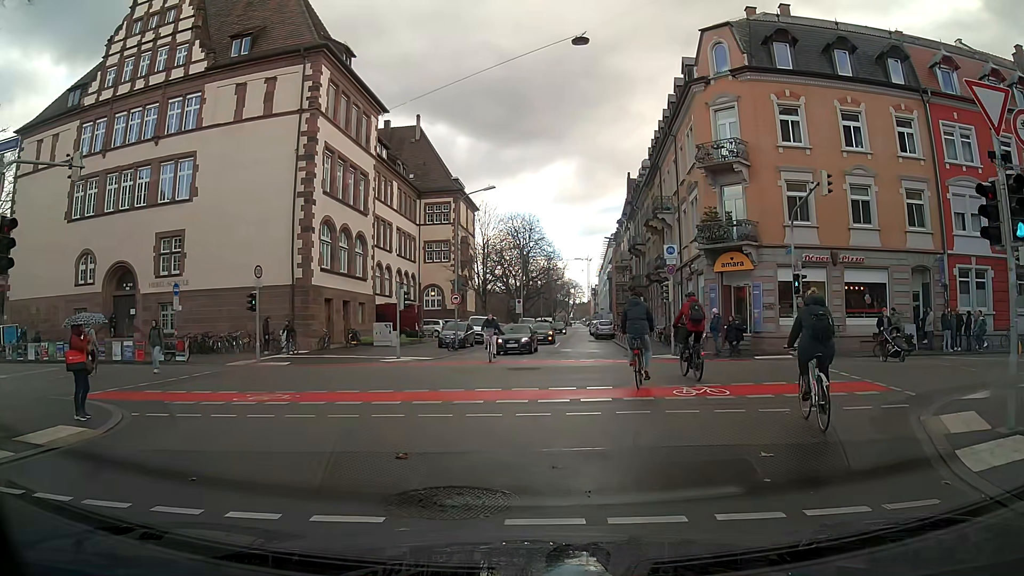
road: residential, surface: asphalt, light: Day
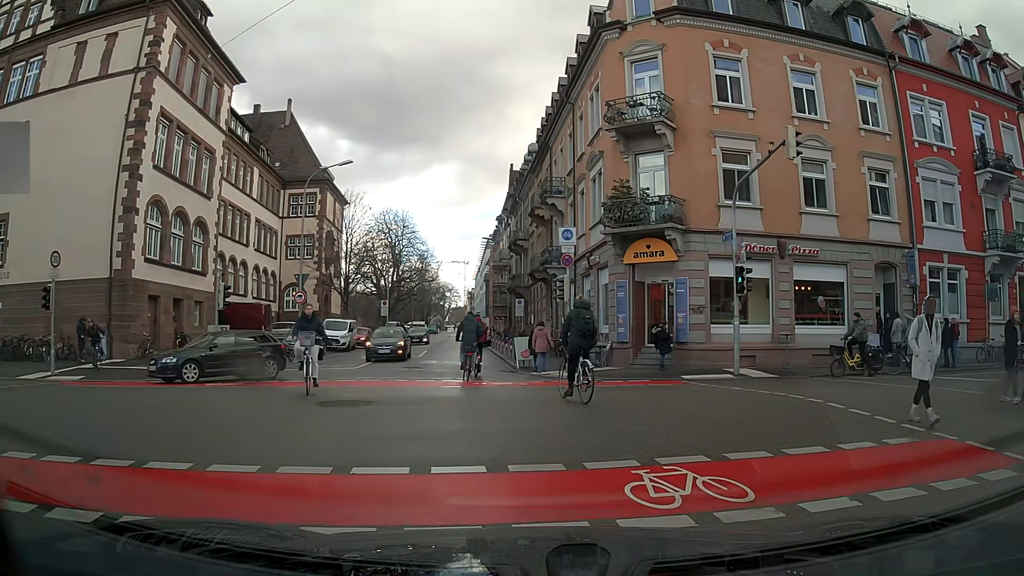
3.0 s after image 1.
(+0.5, +6.9) m; +13°
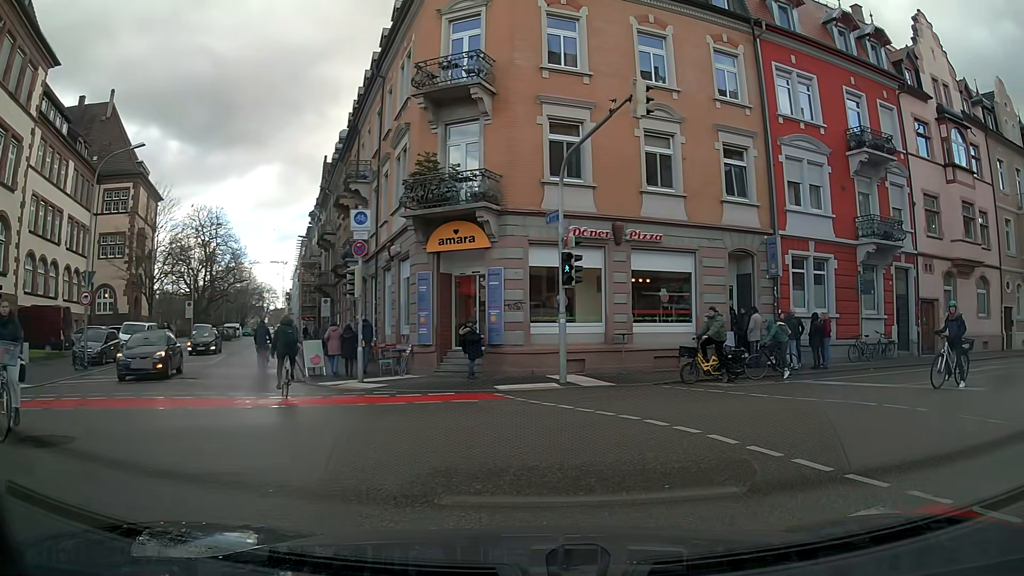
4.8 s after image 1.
(+0.6, +3.5) m; +19°
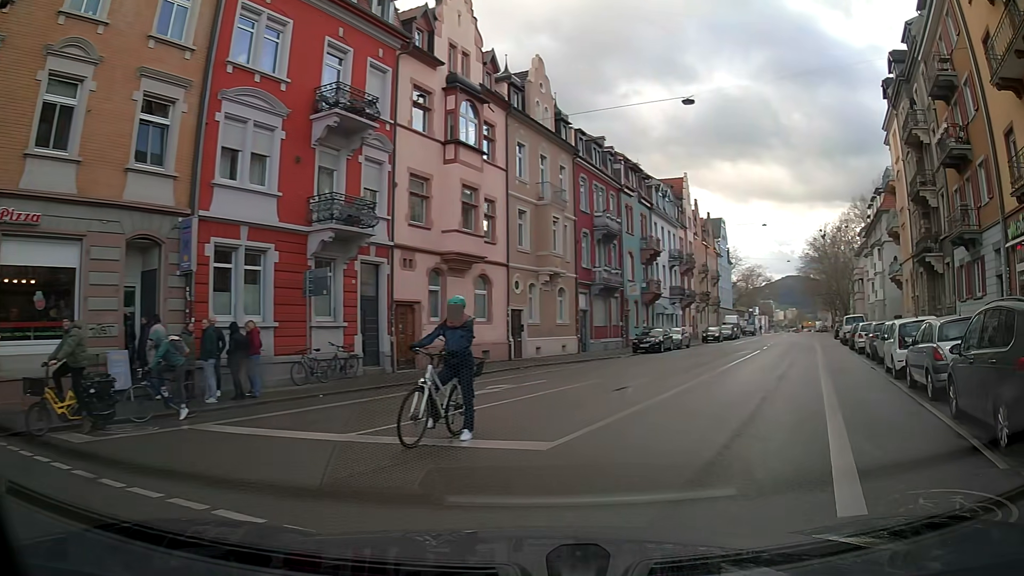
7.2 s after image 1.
(+2.6, +5.9) m; +45°
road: secondary
